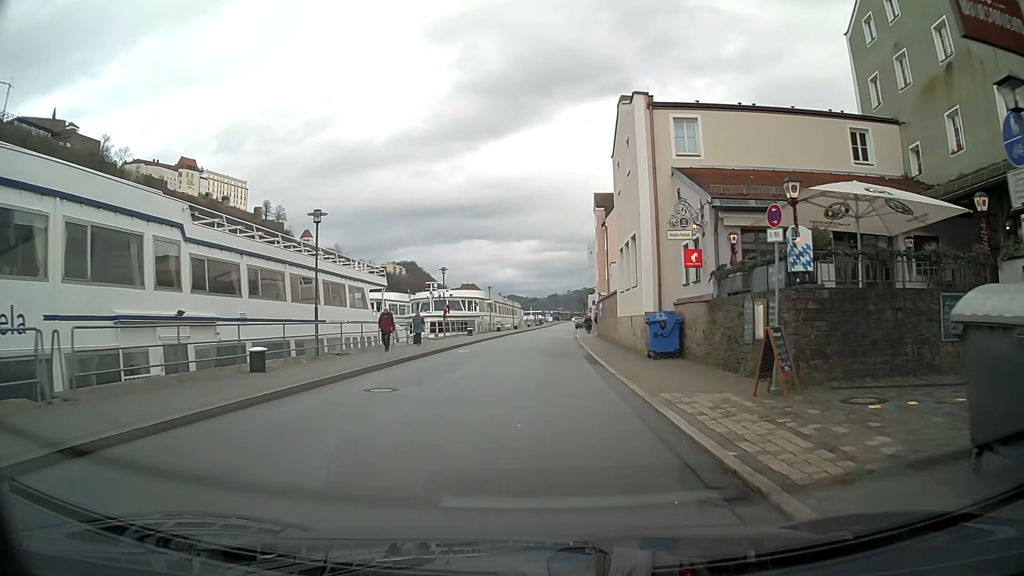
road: residential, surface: asphalt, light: Day
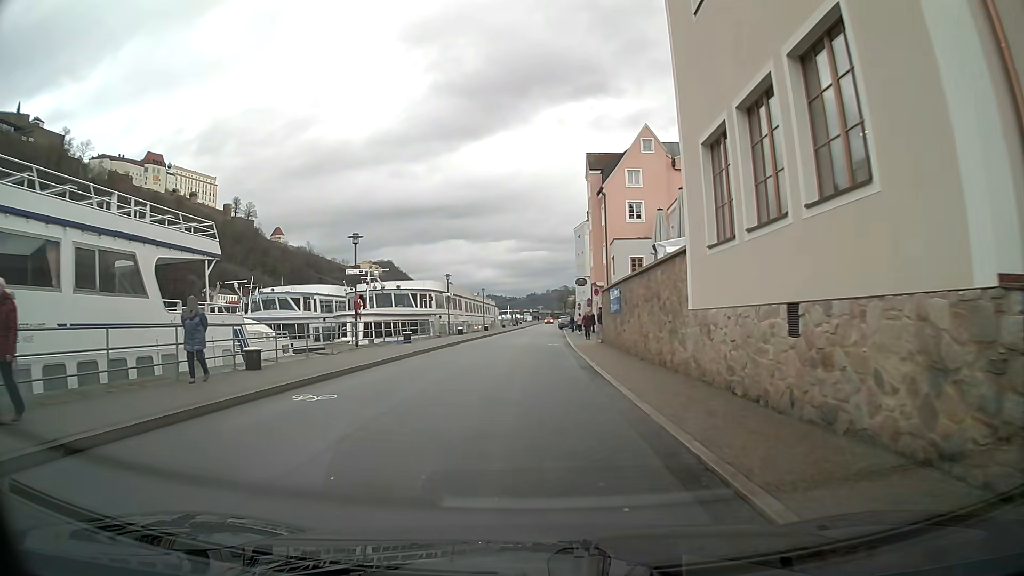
(+0.3, +18.5) m; +1°
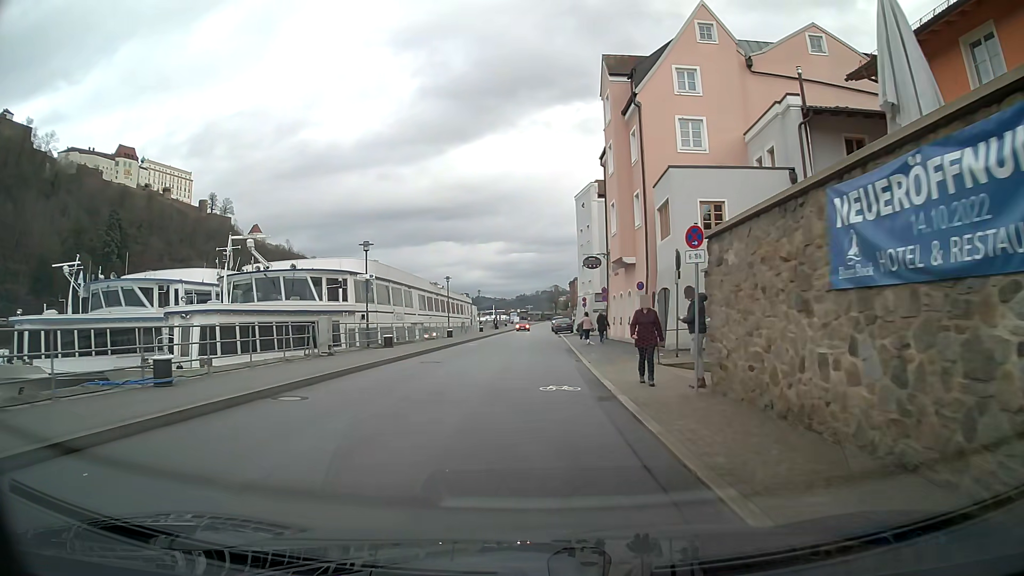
(+0.3, +23.1) m; +1°
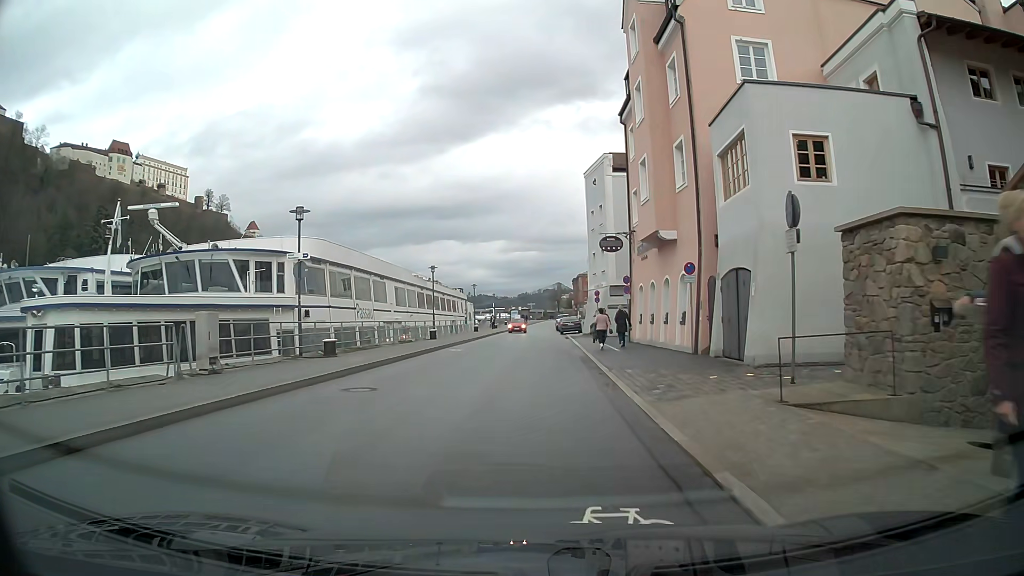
(0.0, +9.3) m; 0°
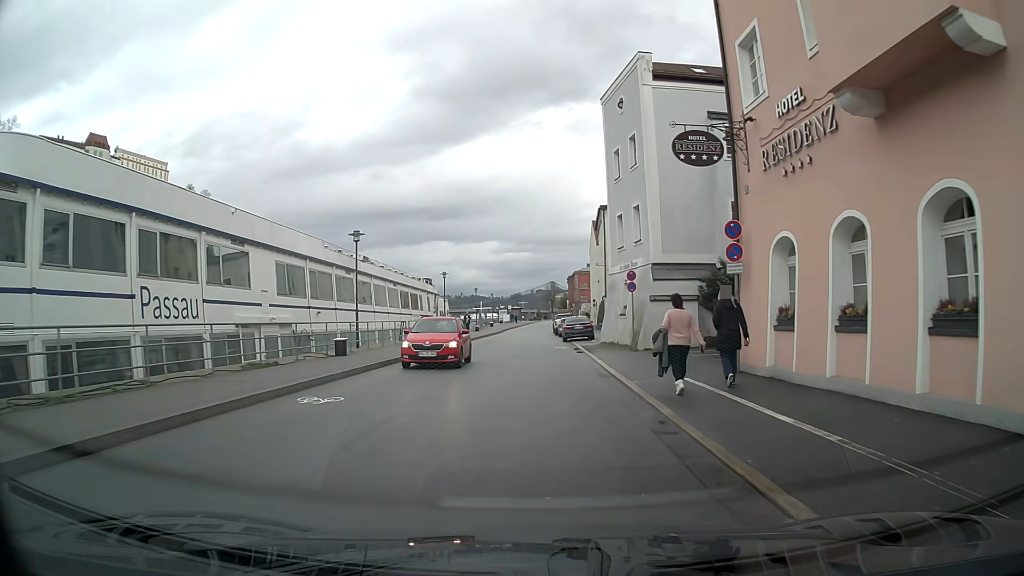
(+0.1, +18.6) m; +1°
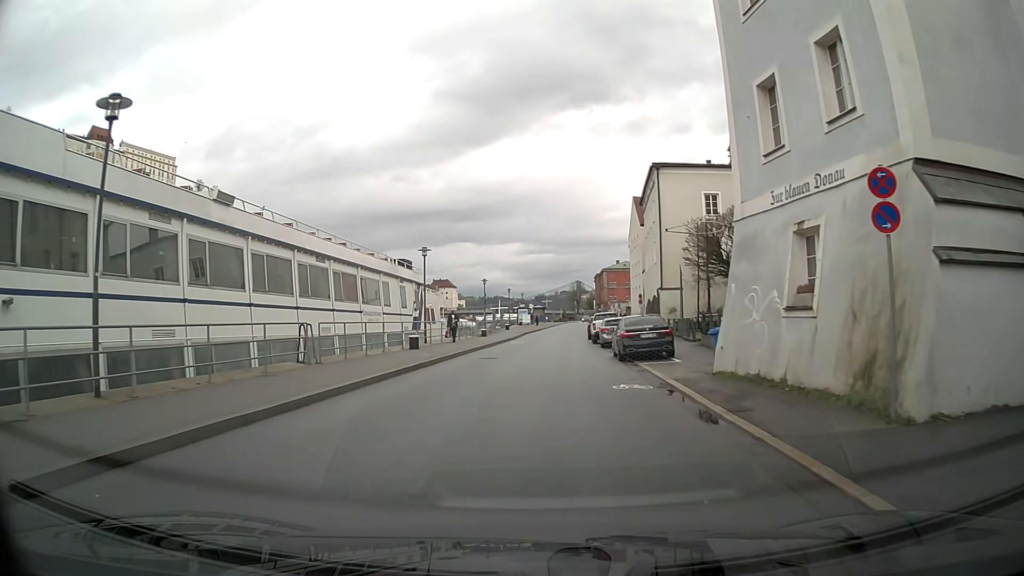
(-0.3, +18.6) m; -2°
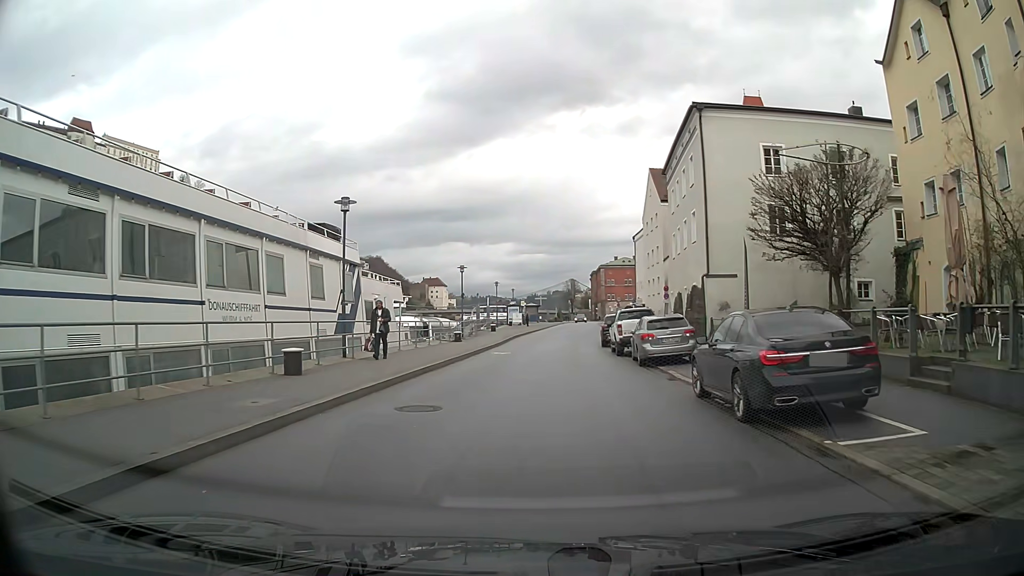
(+0.1, +13.9) m; +1°
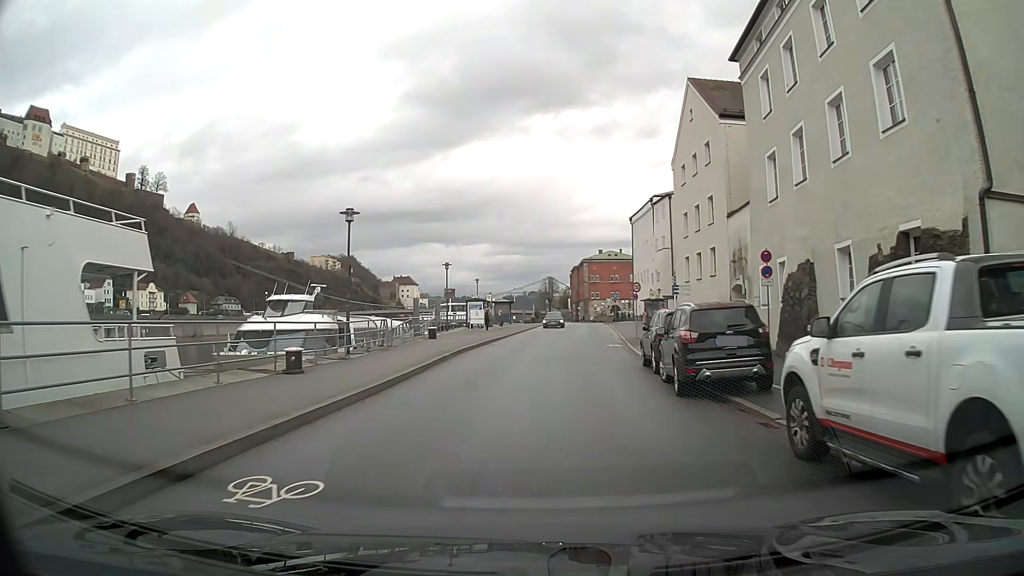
(+0.4, +23.2) m; +2°
(0, +10) (+1, +20) (+2, +30) (+4, +40) (+4, +50) (+5, +60) (+6, +70) (+7, +80) (+7, +90) (+8, +100) m
